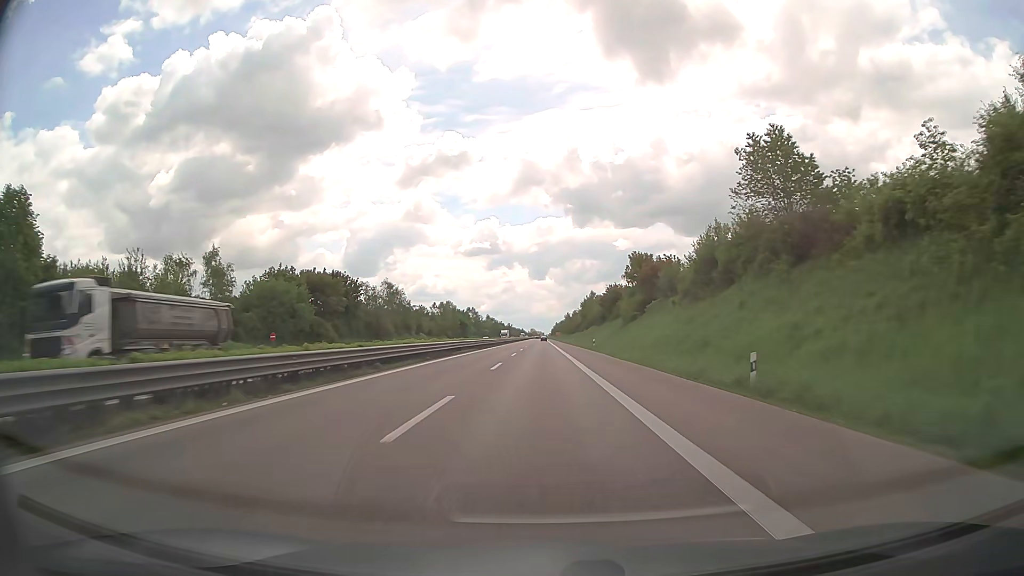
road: trunk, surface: asphalt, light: Day
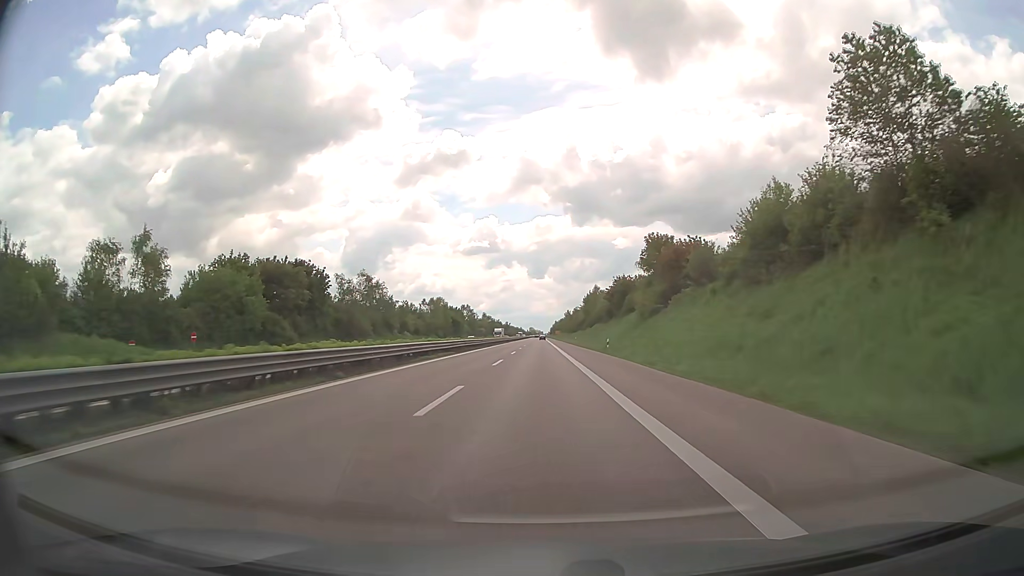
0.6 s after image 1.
(0.0, +15.4) m; 0°
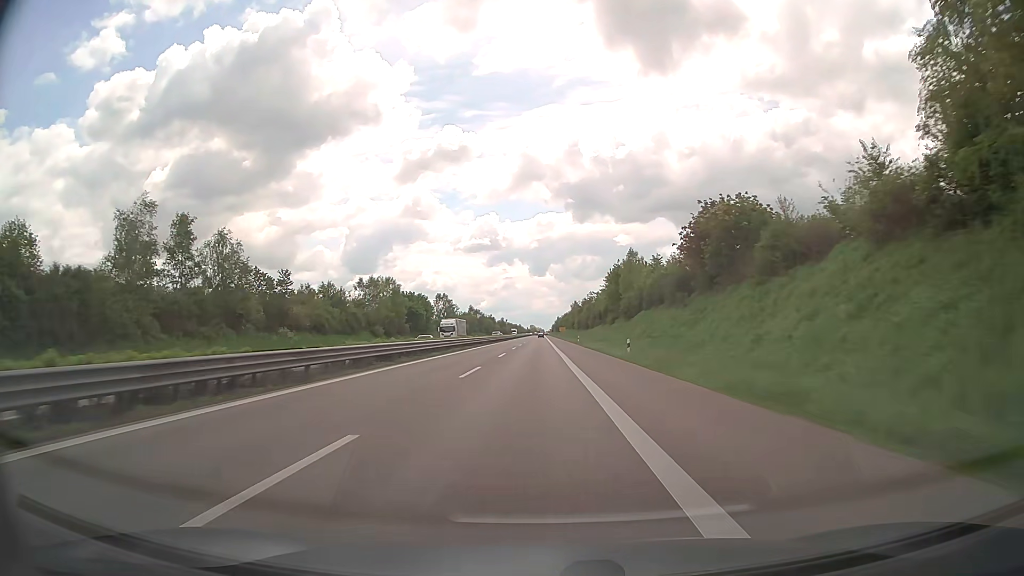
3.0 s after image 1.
(0.0, +62.5) m; 0°
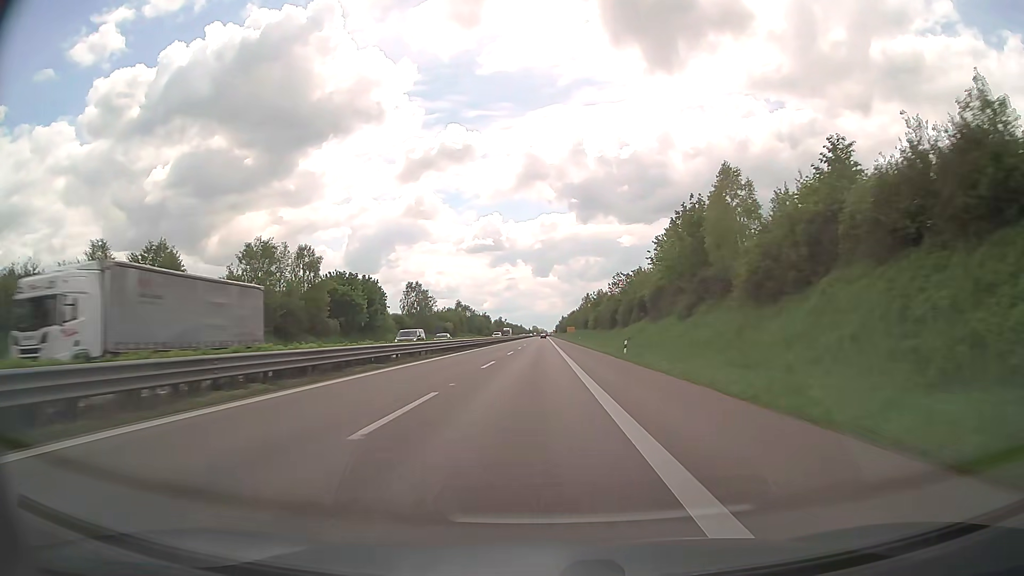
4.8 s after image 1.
(-0.2, +47.8) m; 0°
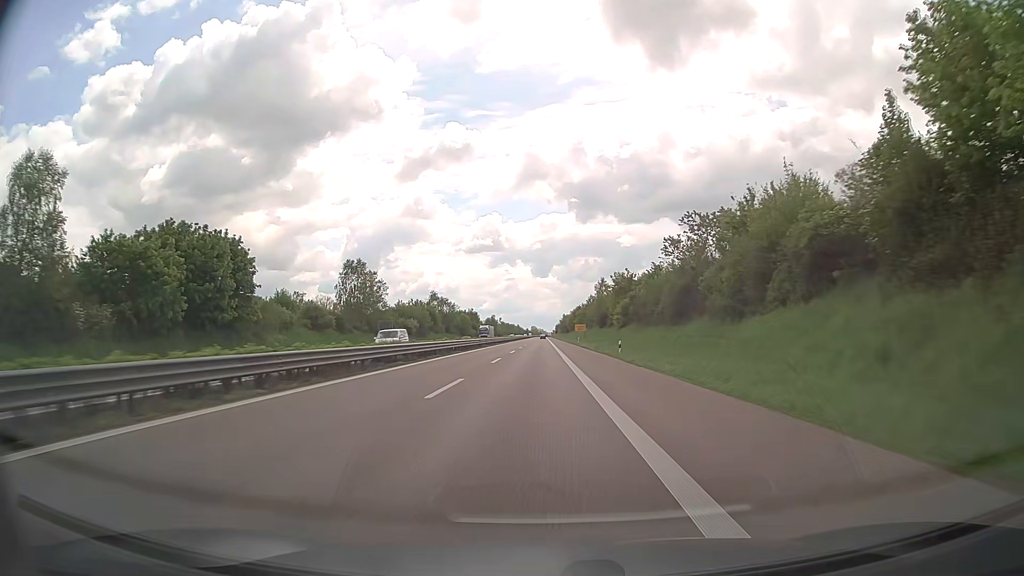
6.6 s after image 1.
(+0.1, +48.5) m; 0°
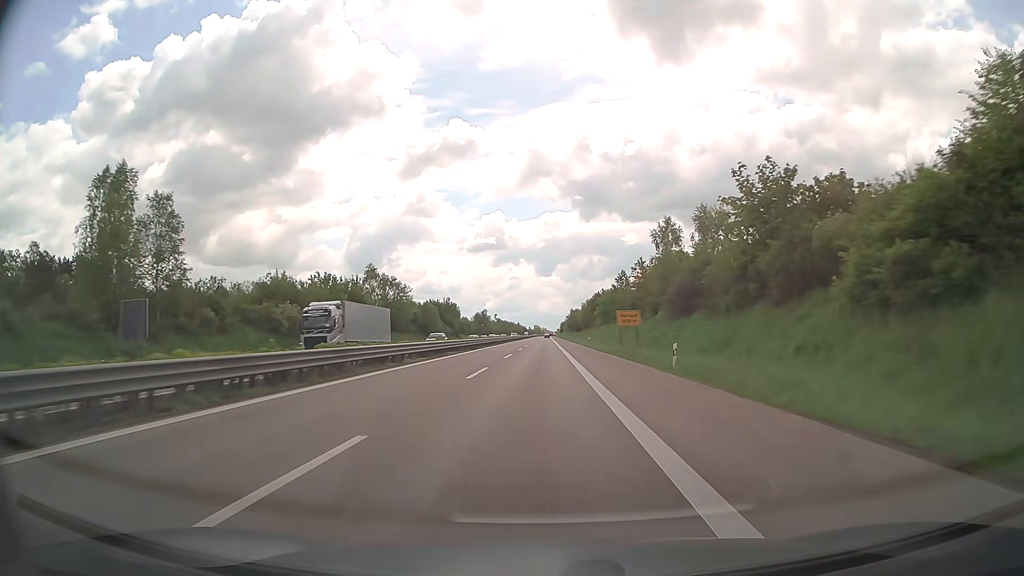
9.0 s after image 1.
(-0.2, +65.8) m; 0°
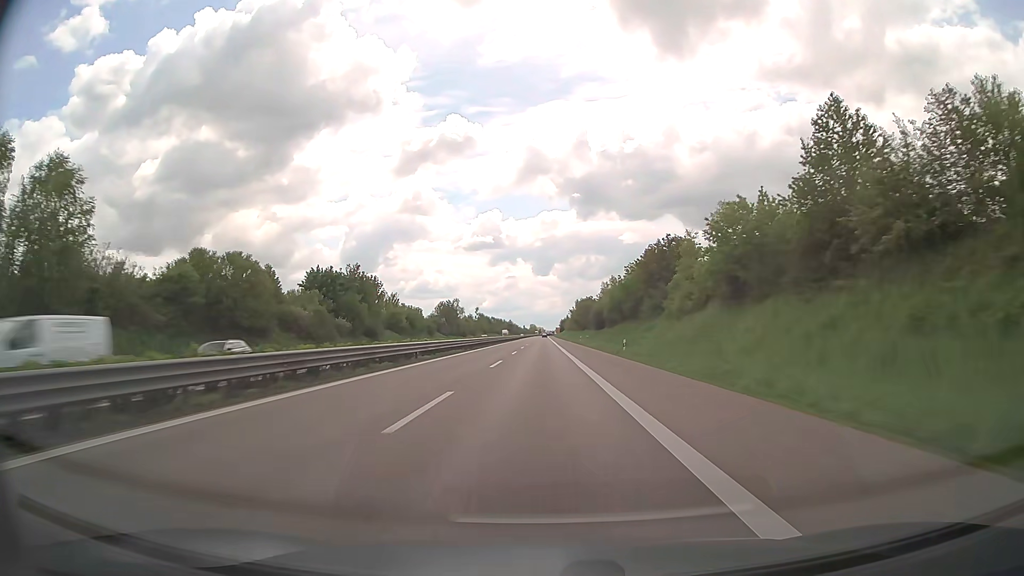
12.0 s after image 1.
(+0.2, +83.4) m; 0°
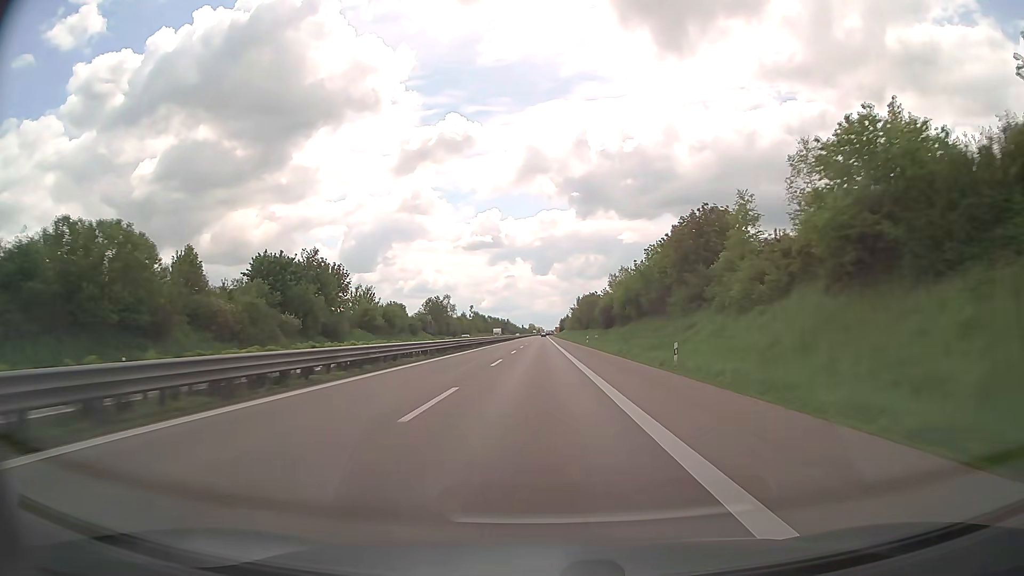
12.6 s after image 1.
(0.0, +16.8) m; 0°
(0, +10) (0, +20) (0, +30) (0, +40) (0, +50) (0, +60) (0, +70) (0, +80) (0, +90) (0, +100) m
